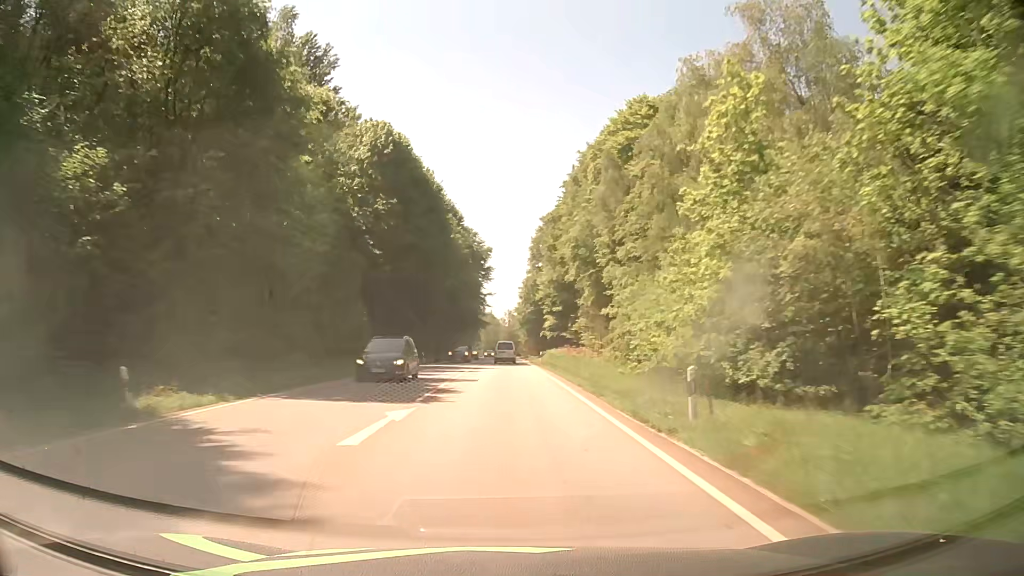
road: secondary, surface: asphalt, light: Day
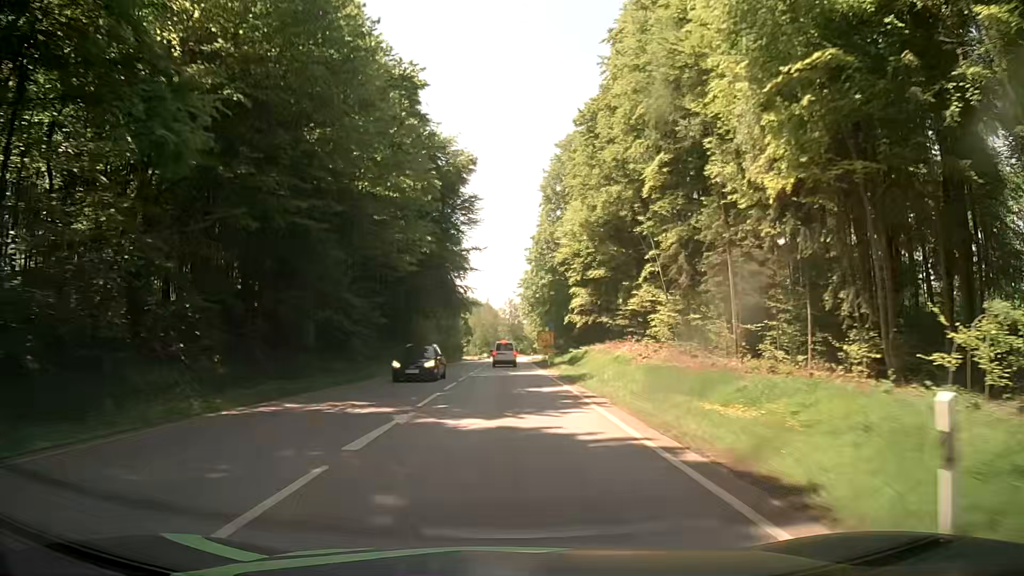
(0.0, +53.8) m; 0°
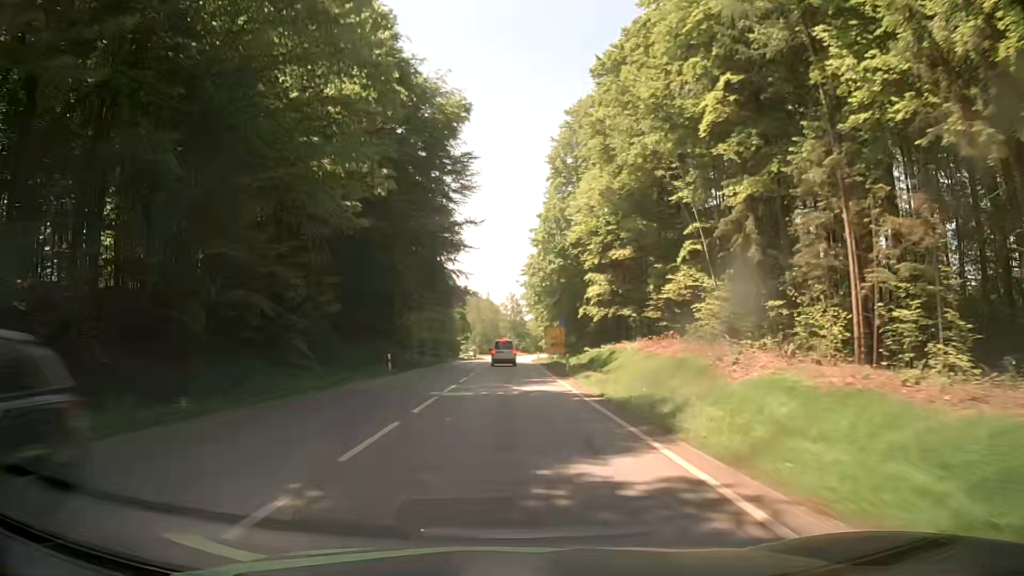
(0.0, +13.8) m; 0°
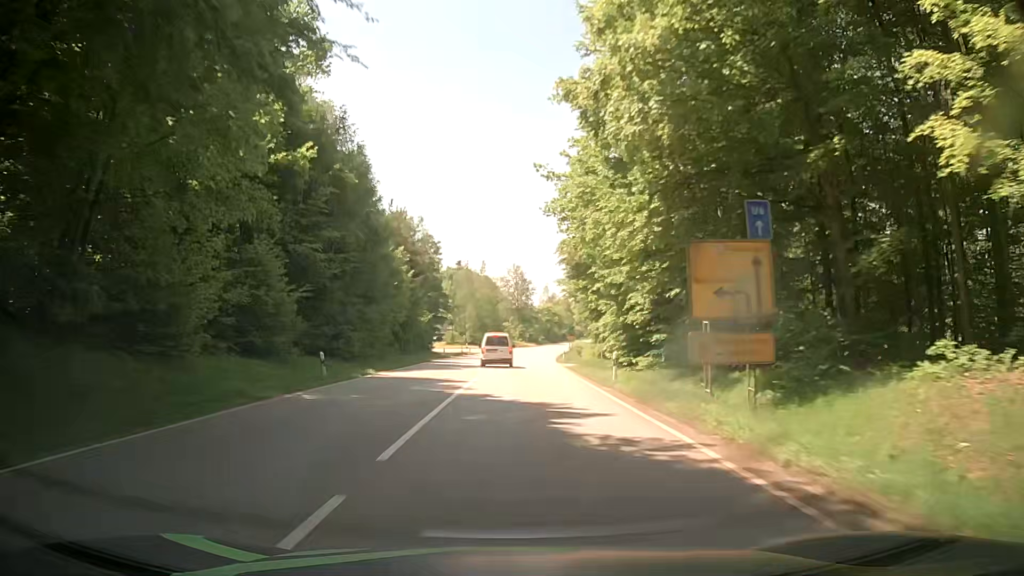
(-0.2, +53.6) m; 0°
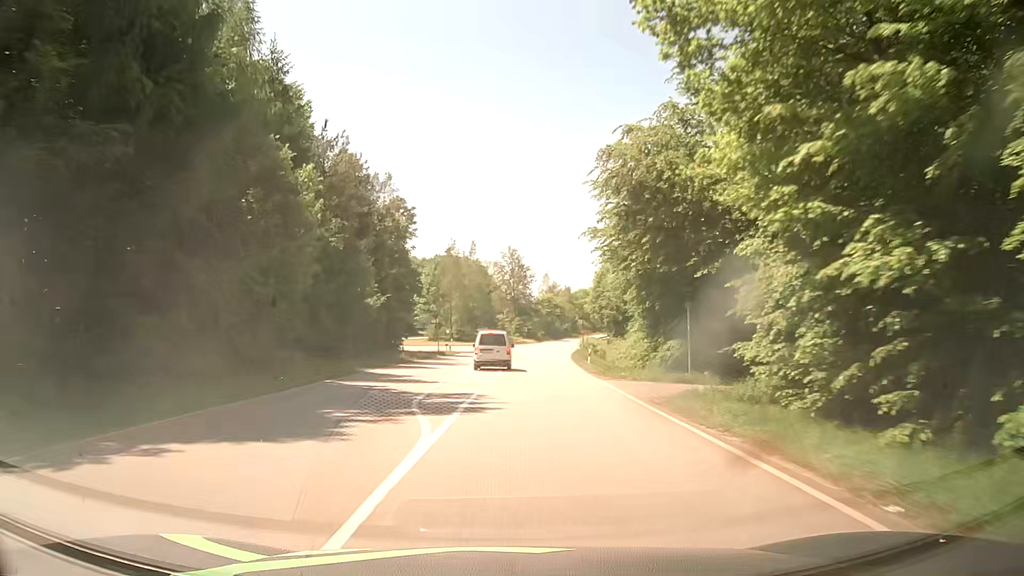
(-0.2, +24.0) m; 0°
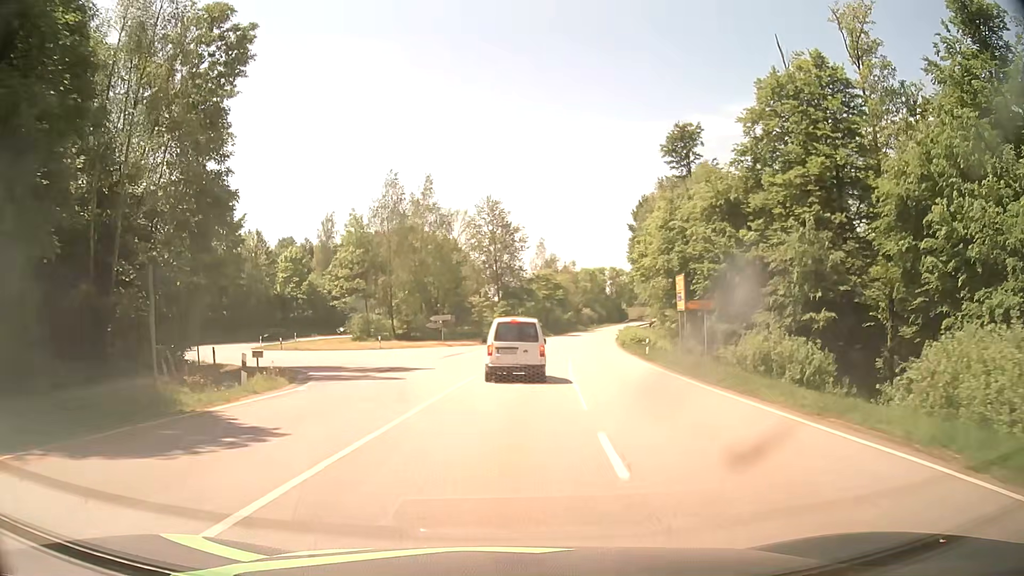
(+0.7, +48.6) m; +2°
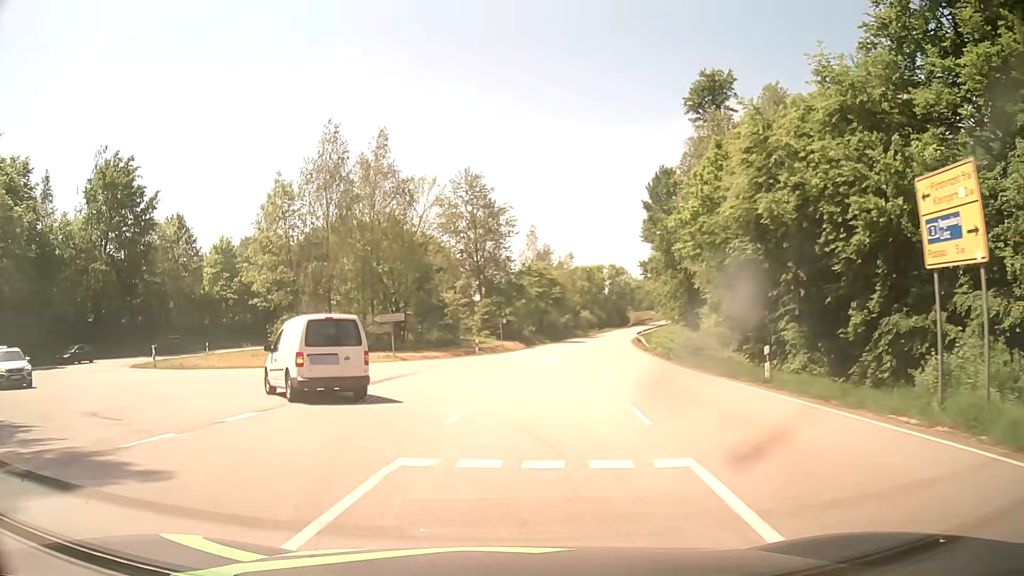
(+0.3, +19.8) m; +1°
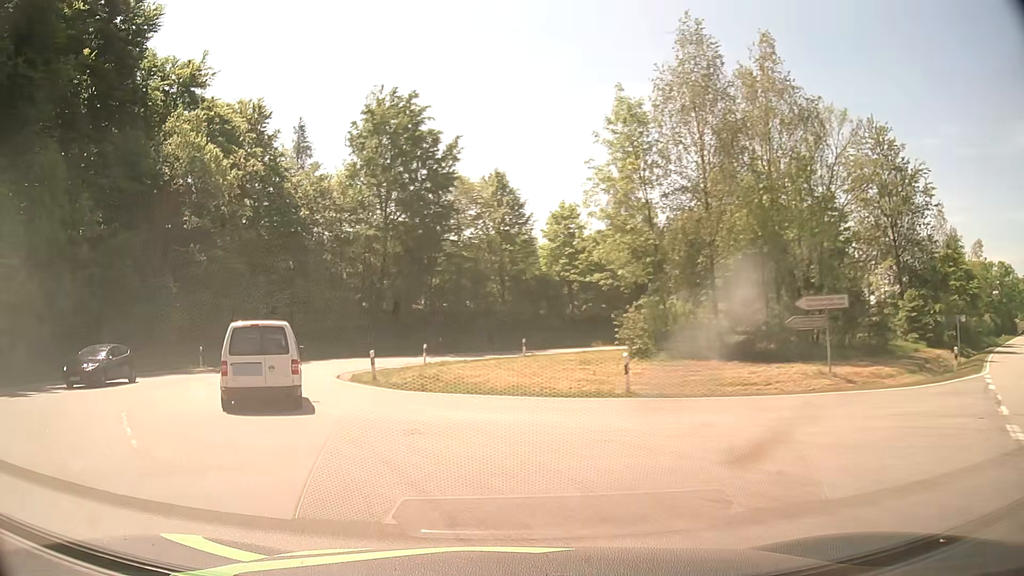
(-4.4, +18.7) m; -31°
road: tertiary
